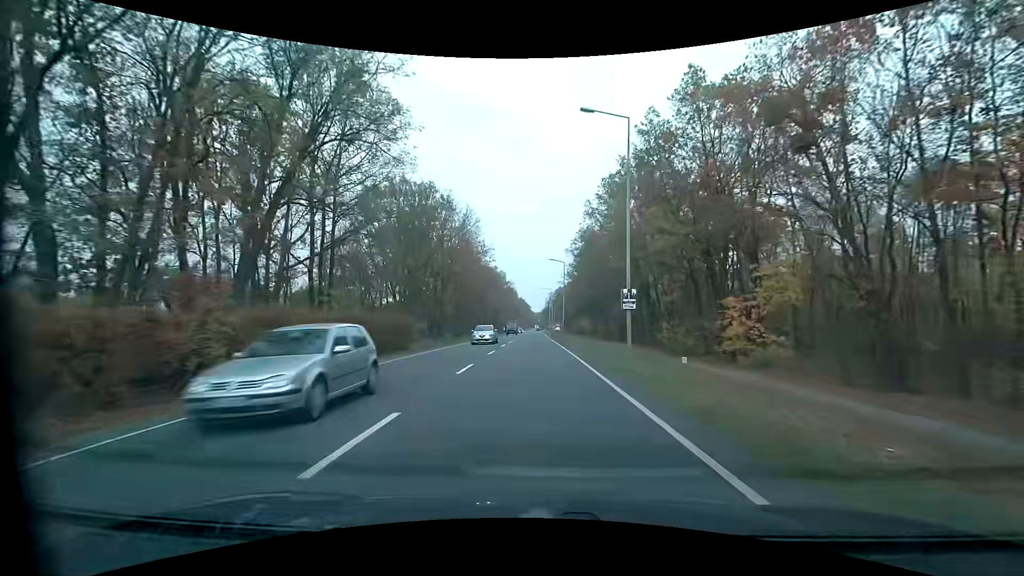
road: primary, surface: asphalt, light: Day
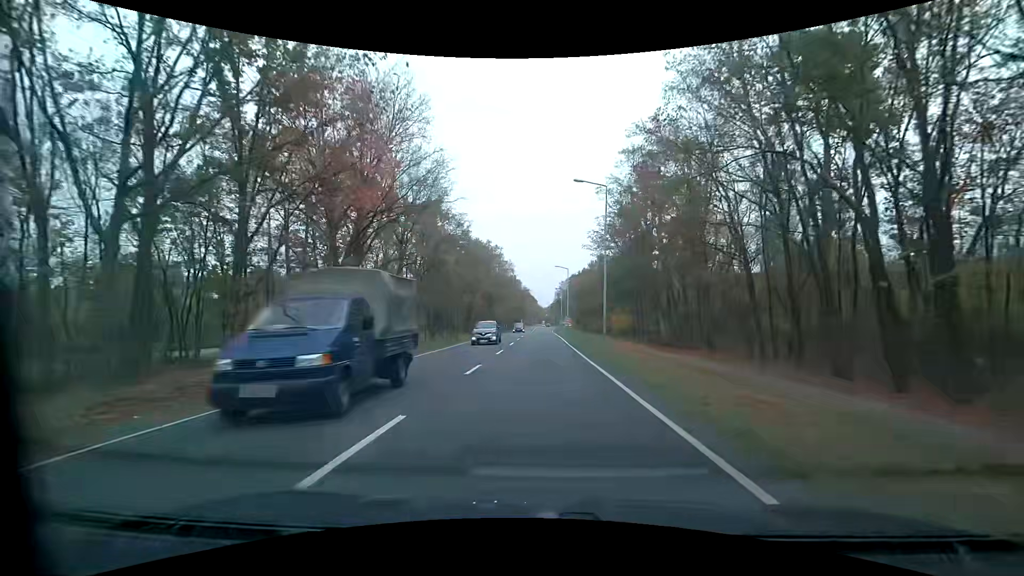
(-0.1, +36.5) m; -1°
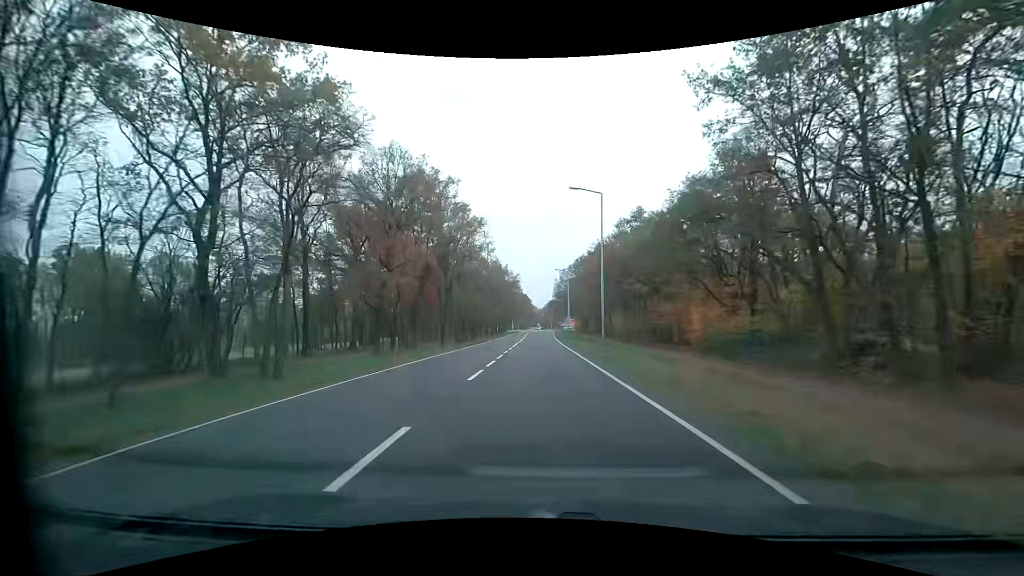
(0.0, +45.9) m; 0°
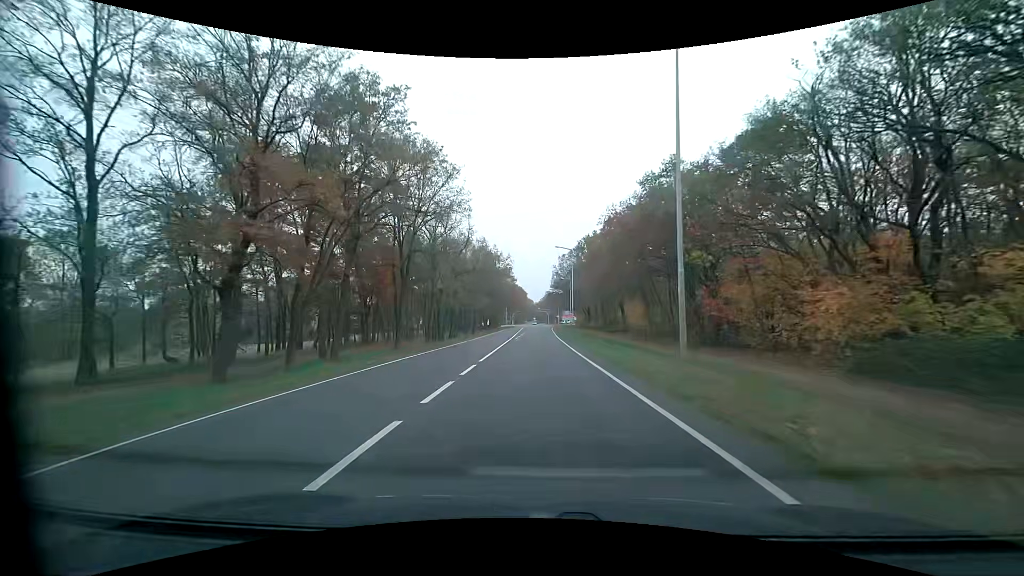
(+0.1, +17.9) m; +1°
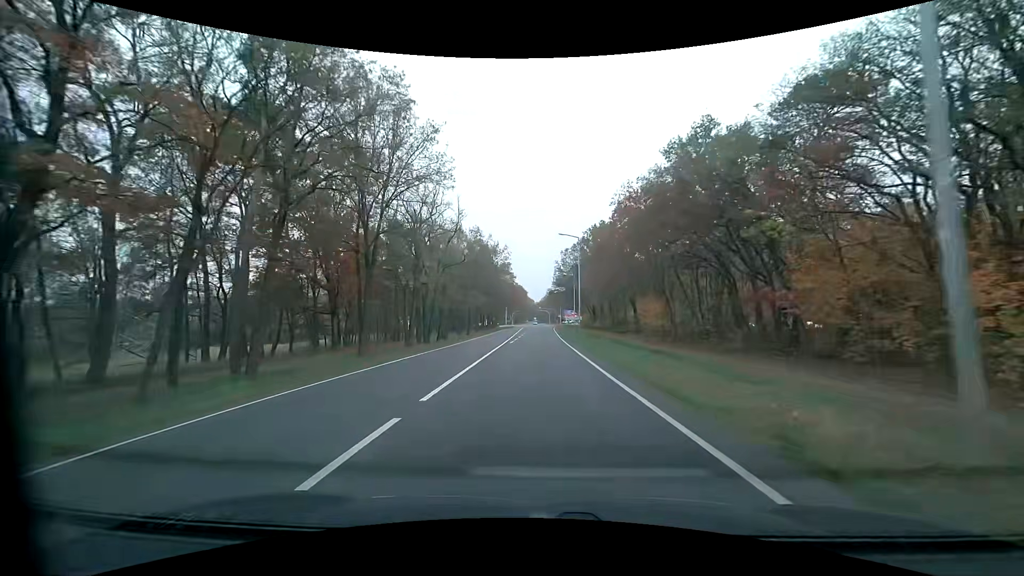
(0.0, +8.8) m; 0°
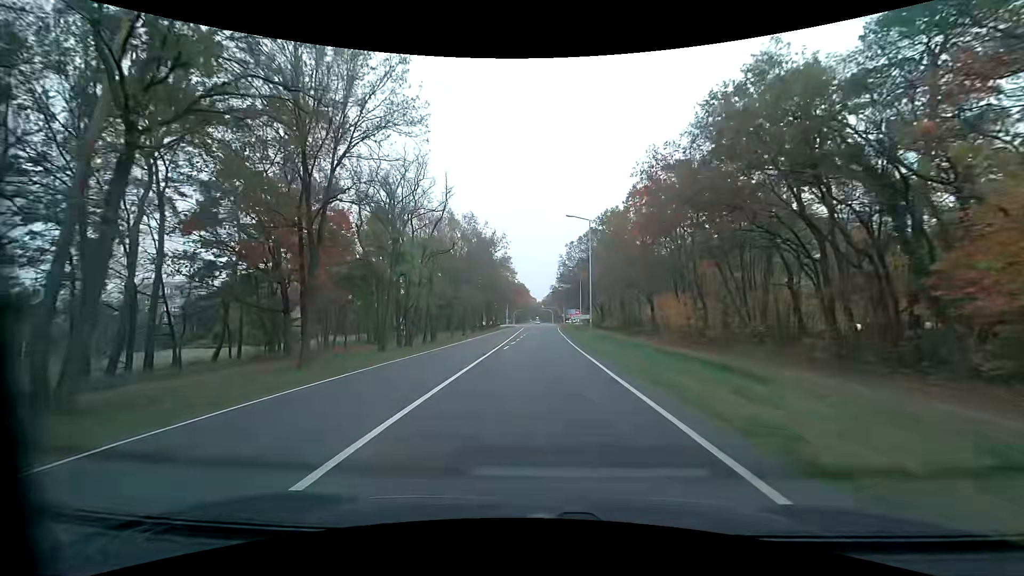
(0.0, +8.7) m; 0°
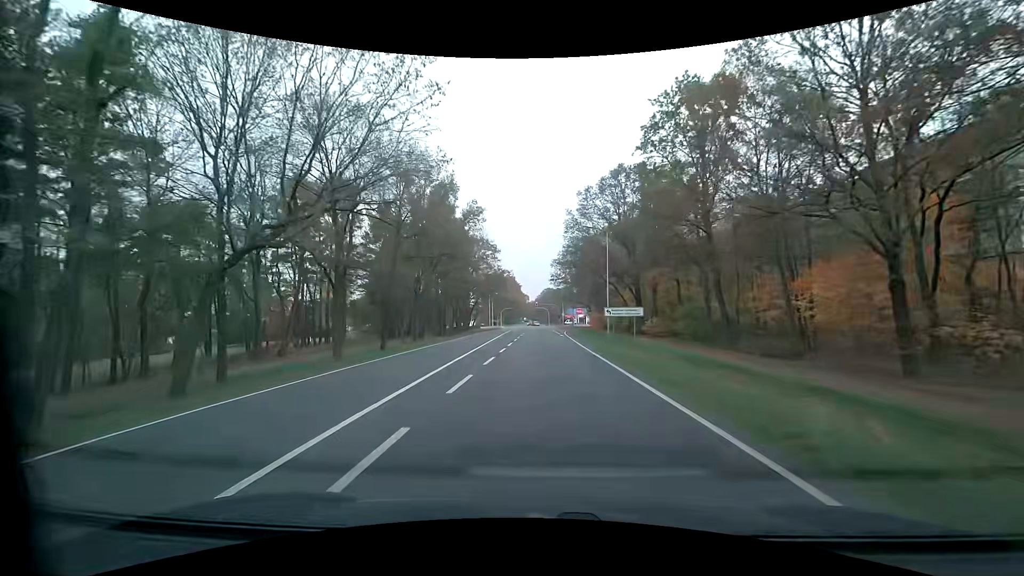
(0.0, +39.9) m; 0°
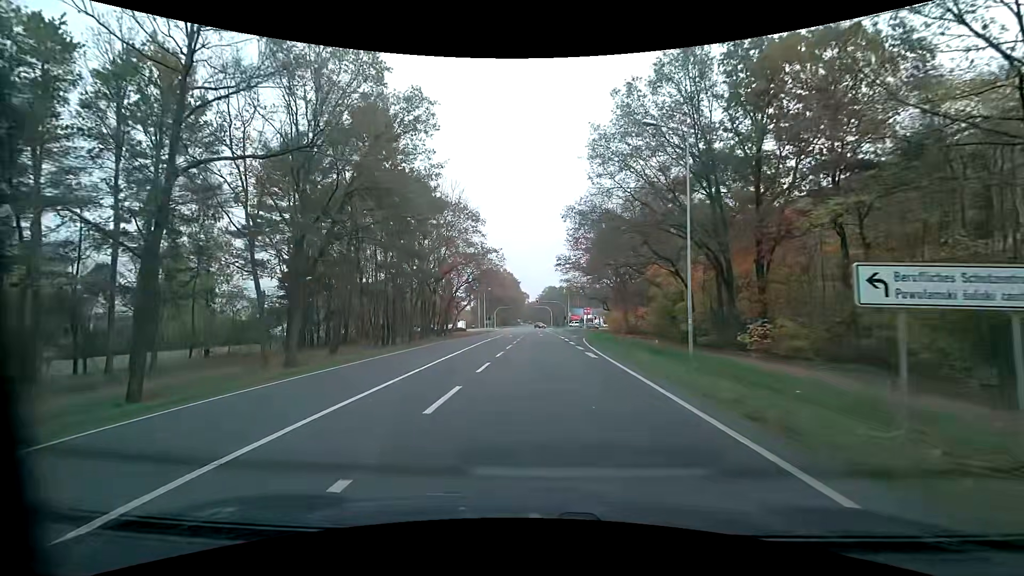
(+0.2, +25.8) m; +1°
(0, +10) (0, +20) (0, +30) (-1, +40) (-1, +50) (-1, +60) (-1, +70) (-1, +80) (-2, +90) (-2, +100) m
